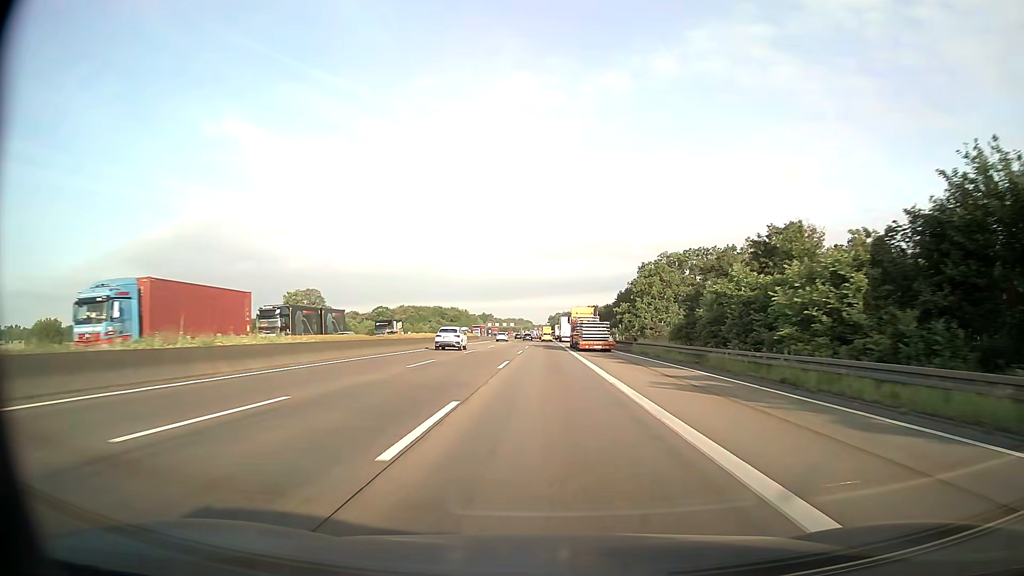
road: motorway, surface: asphalt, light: Day
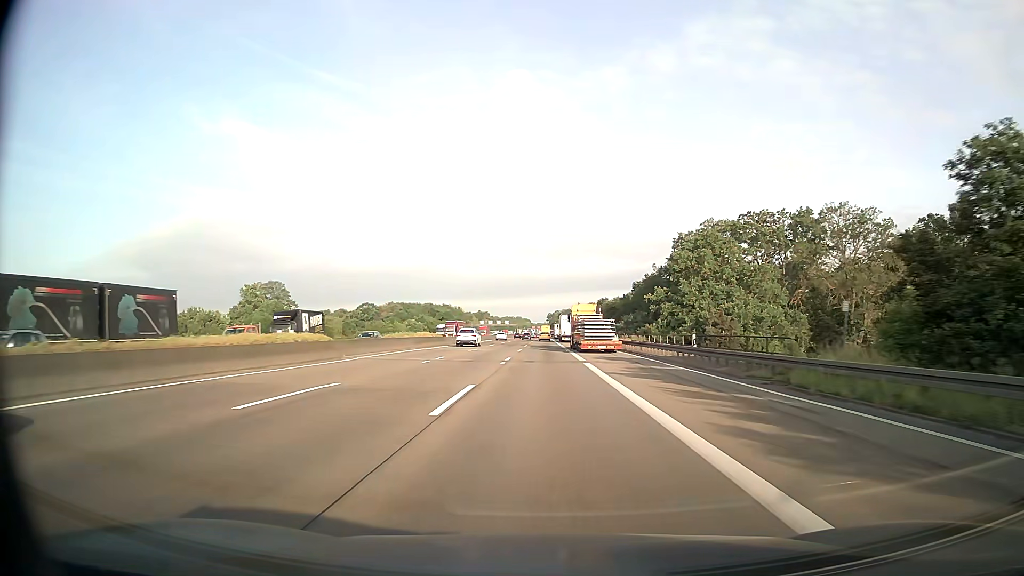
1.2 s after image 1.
(+0.1, +32.4) m; 0°
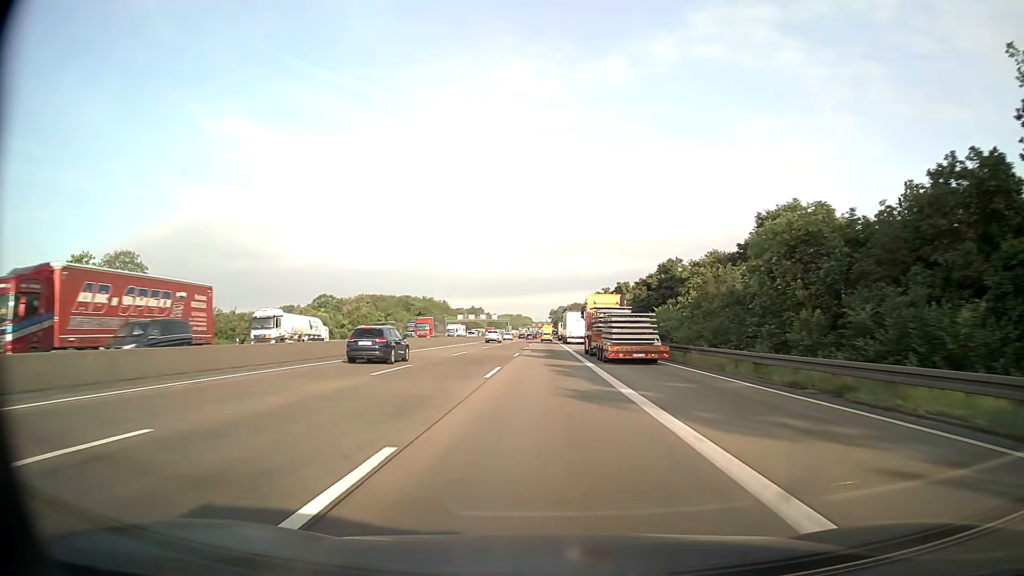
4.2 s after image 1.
(-0.2, +80.8) m; 0°
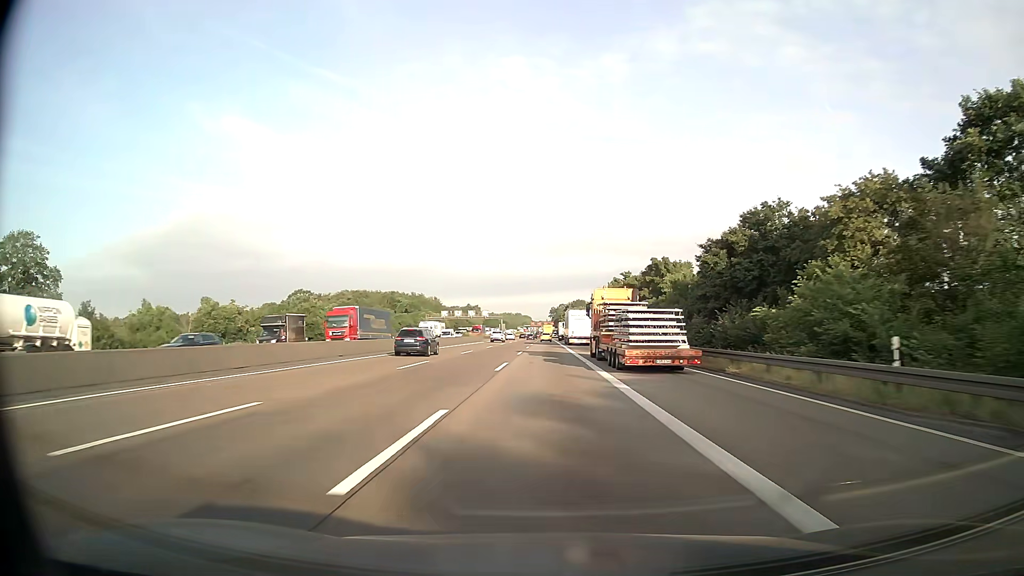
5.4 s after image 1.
(0.0, +32.3) m; 0°
(0, +10) (0, +20) (0, +30) (0, +40) (0, +50) (0, +60) (0, +70) (0, +80) (0, +90) (0, +100) m
